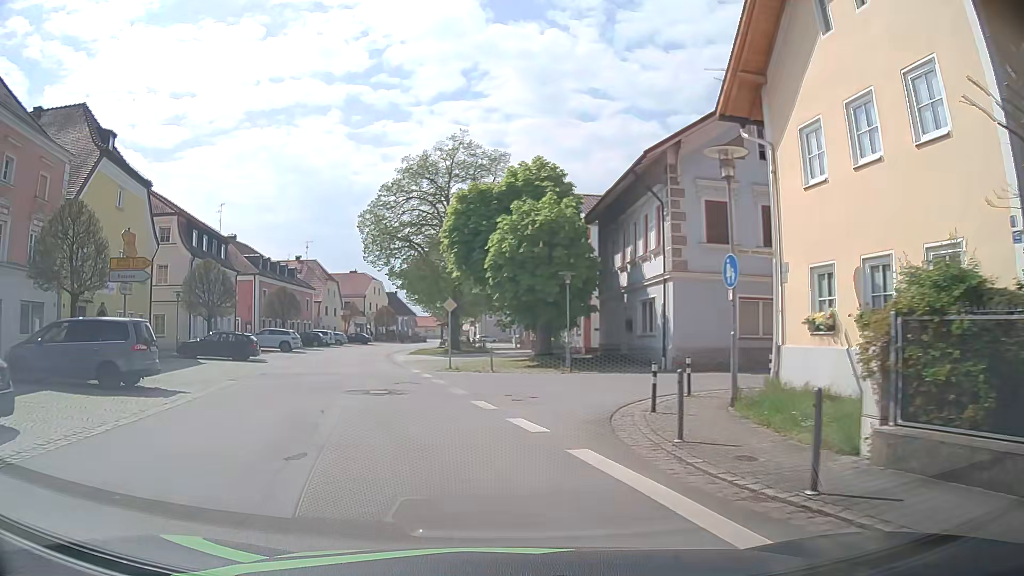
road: secondary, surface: asphalt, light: Day
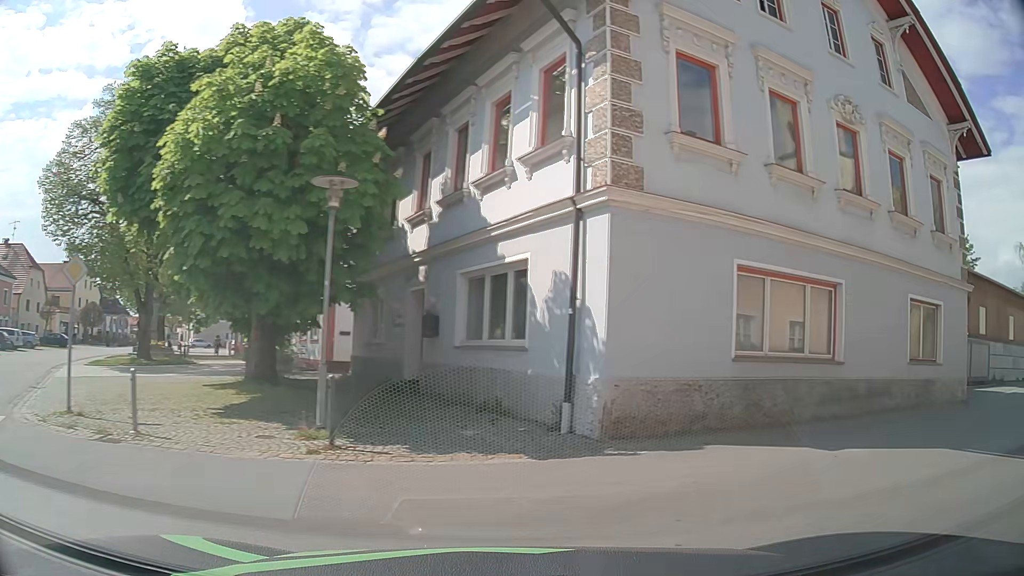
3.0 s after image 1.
(0.0, +14.1) m; +24°
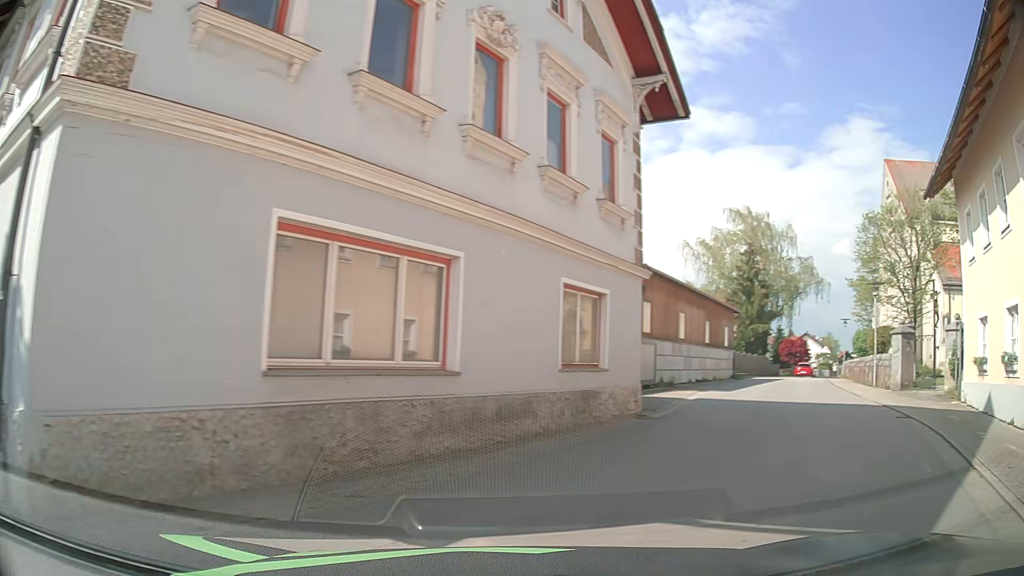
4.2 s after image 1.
(+1.1, +4.1) m; +33°
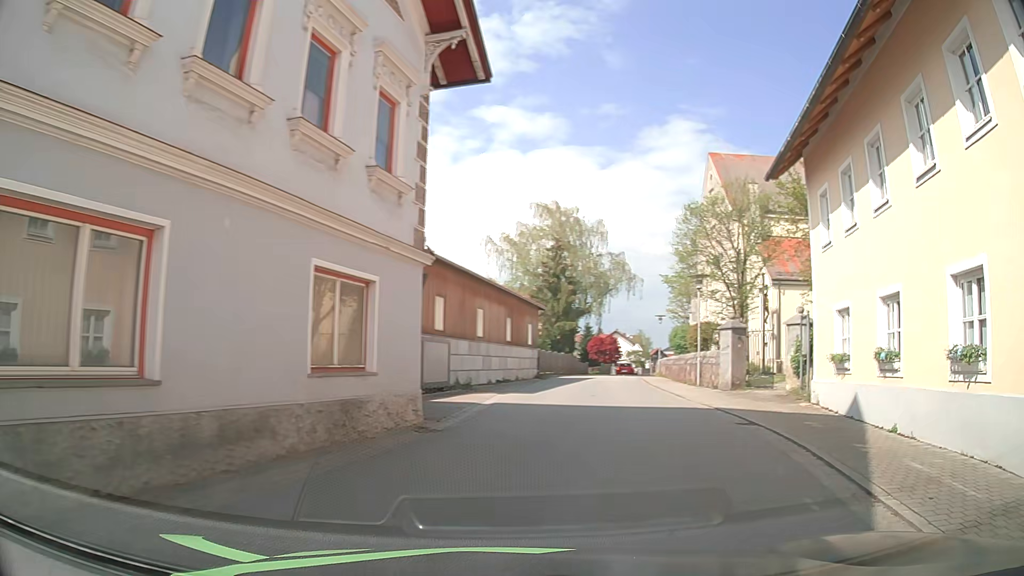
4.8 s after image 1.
(+0.3, +2.4) m; +16°
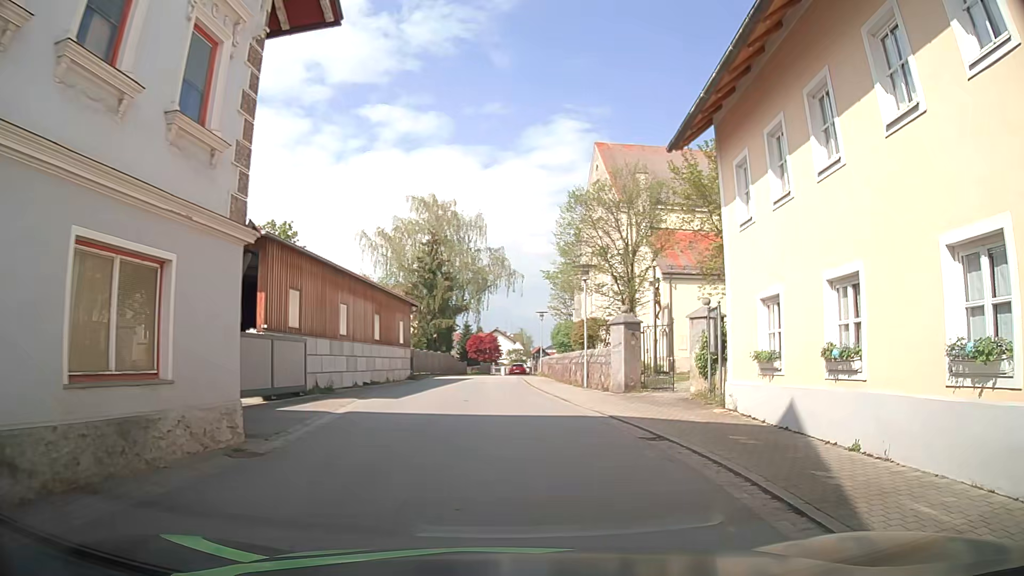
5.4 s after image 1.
(+0.3, +2.7) m; +9°
